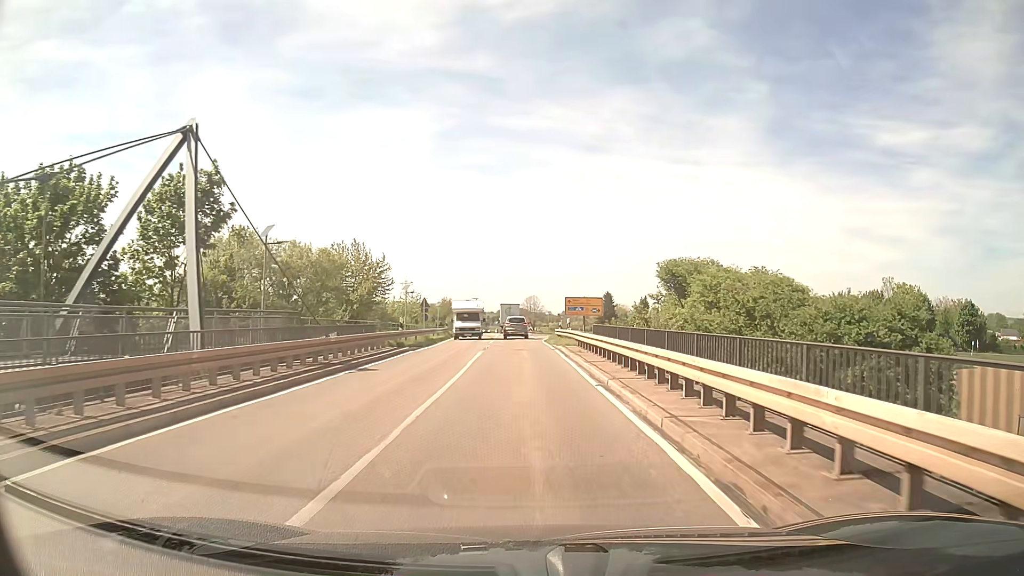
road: tertiary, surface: asphalt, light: Day
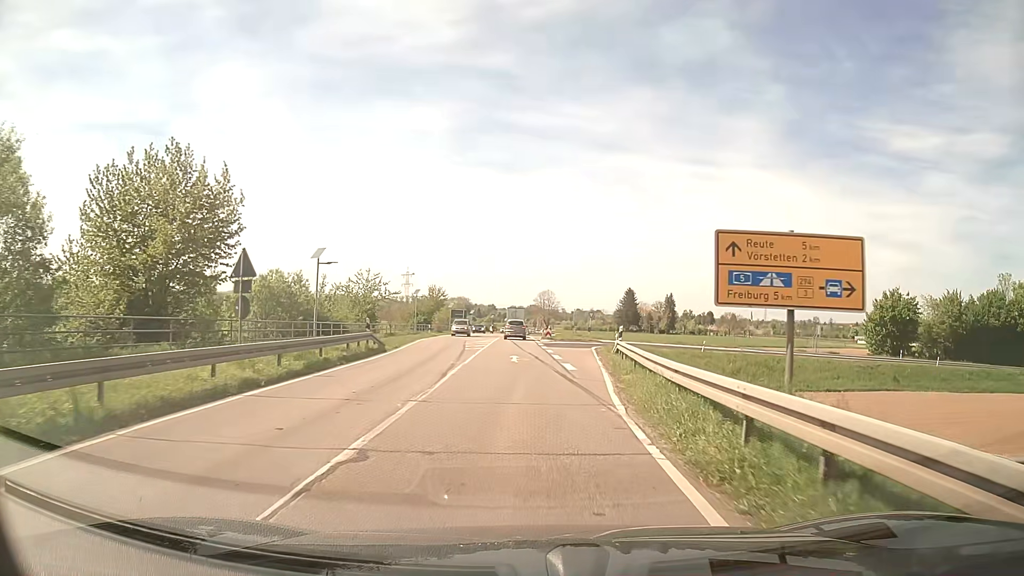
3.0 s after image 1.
(-0.2, +34.0) m; -1°
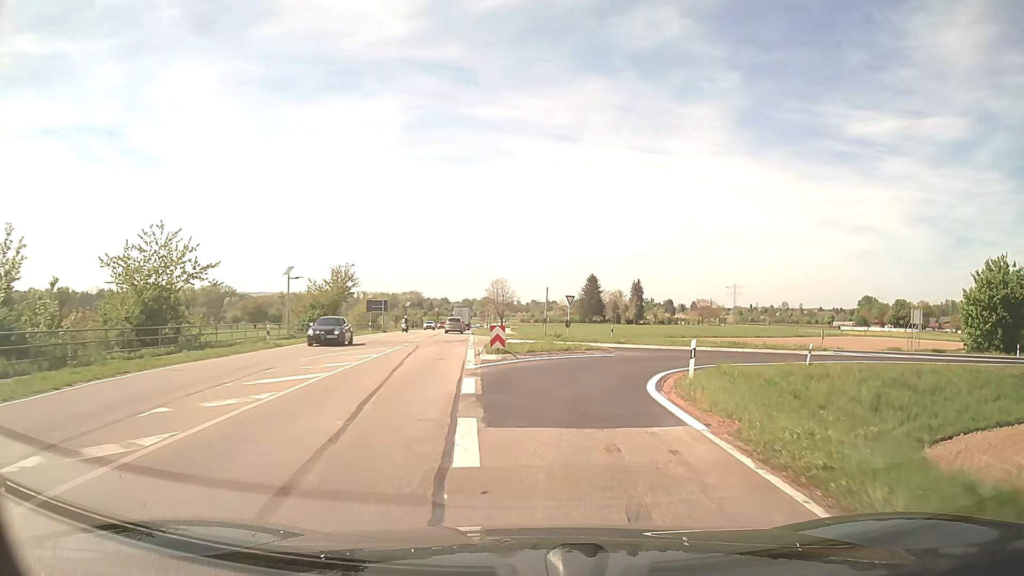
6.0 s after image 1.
(+0.9, +31.3) m; +3°
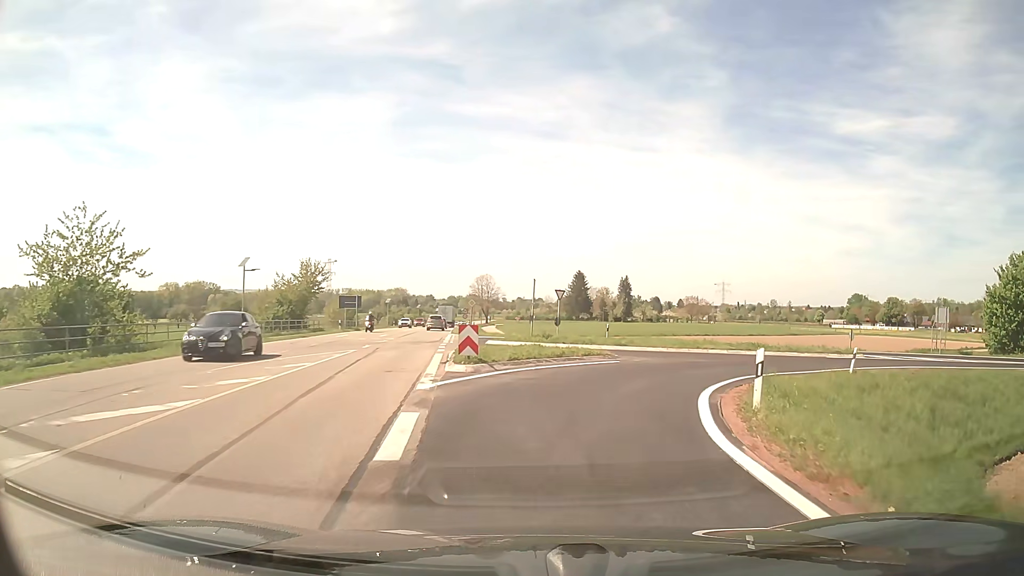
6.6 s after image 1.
(+0.1, +5.9) m; +2°
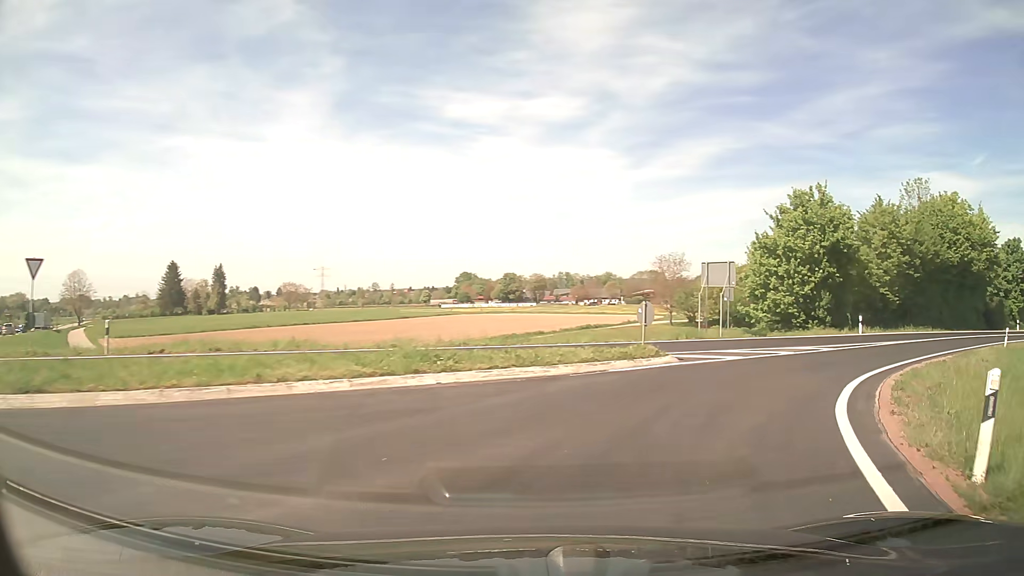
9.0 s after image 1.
(+5.2, +21.2) m; +35°
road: trunk_link
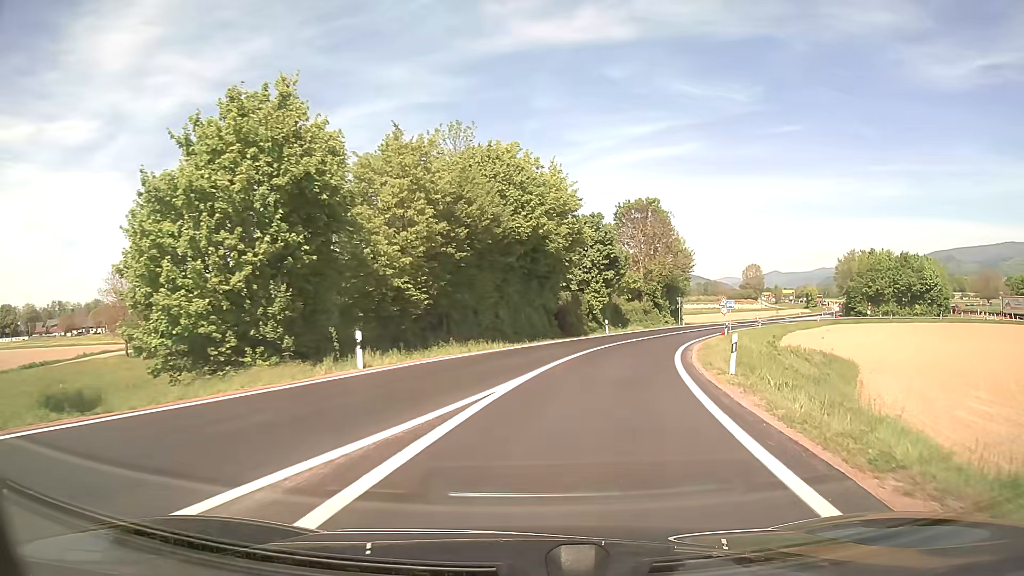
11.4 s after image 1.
(+8.9, +19.6) m; +42°
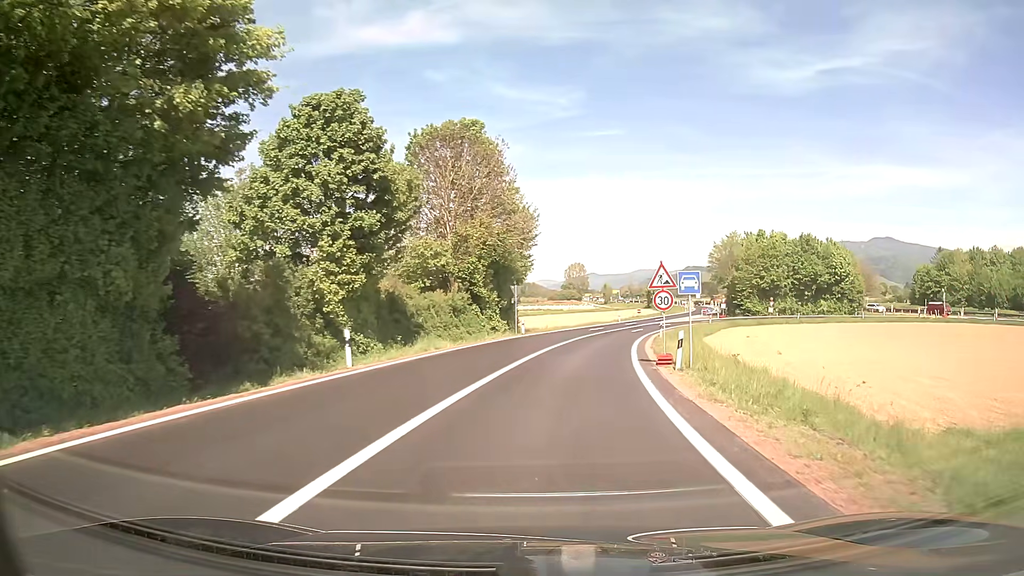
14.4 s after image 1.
(+5.2, +31.2) m; +16°
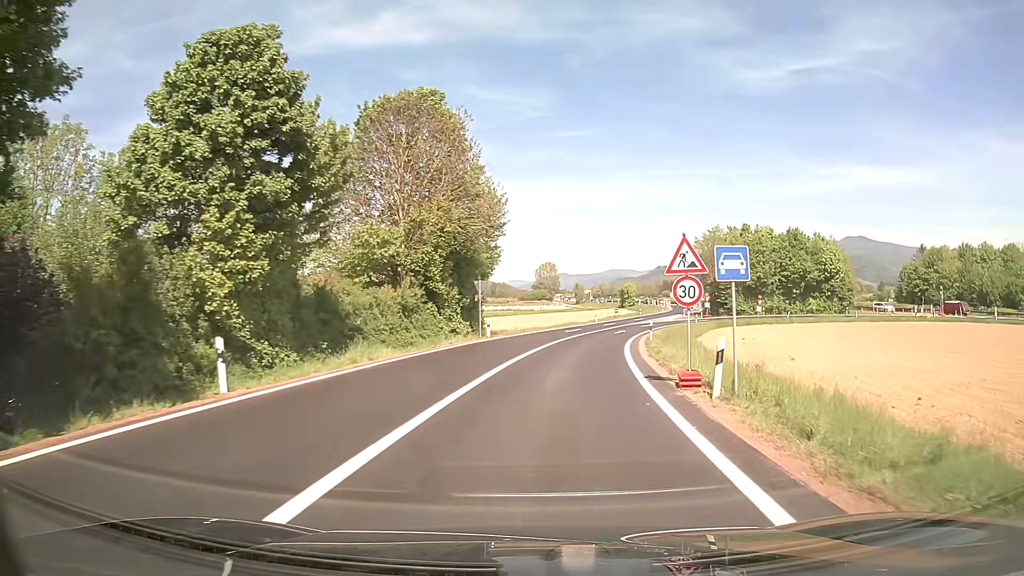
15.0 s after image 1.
(+0.1, +6.3) m; +2°
(0, +10) (+1, +20) (+2, +30) (+4, +40) (+7, +49) (+10, +59) (+14, +68) (+20, +76) (+29, +81) (+39, +82) m
